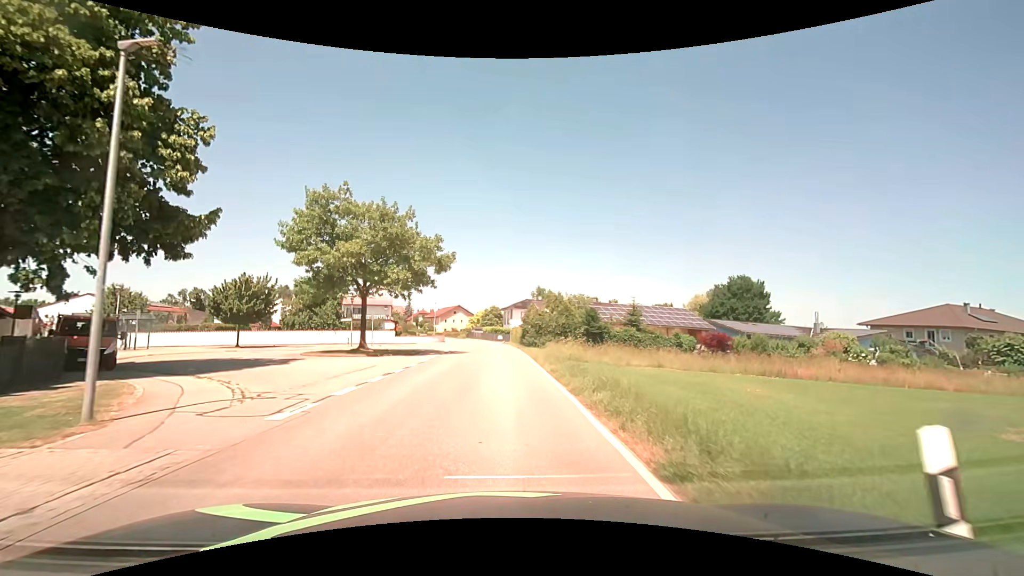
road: secondary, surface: asphalt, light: Day
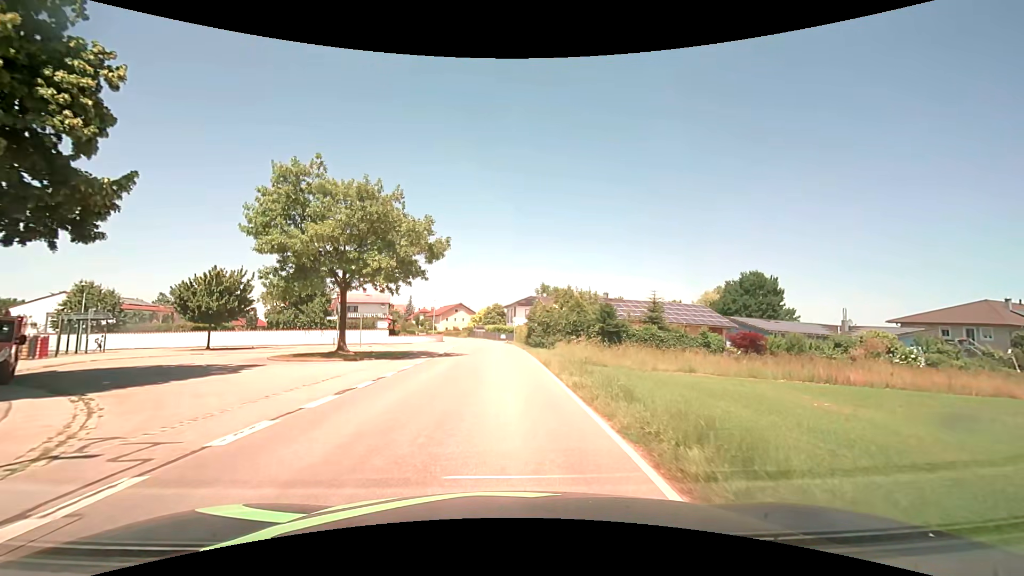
(0.0, +4.6) m; 0°
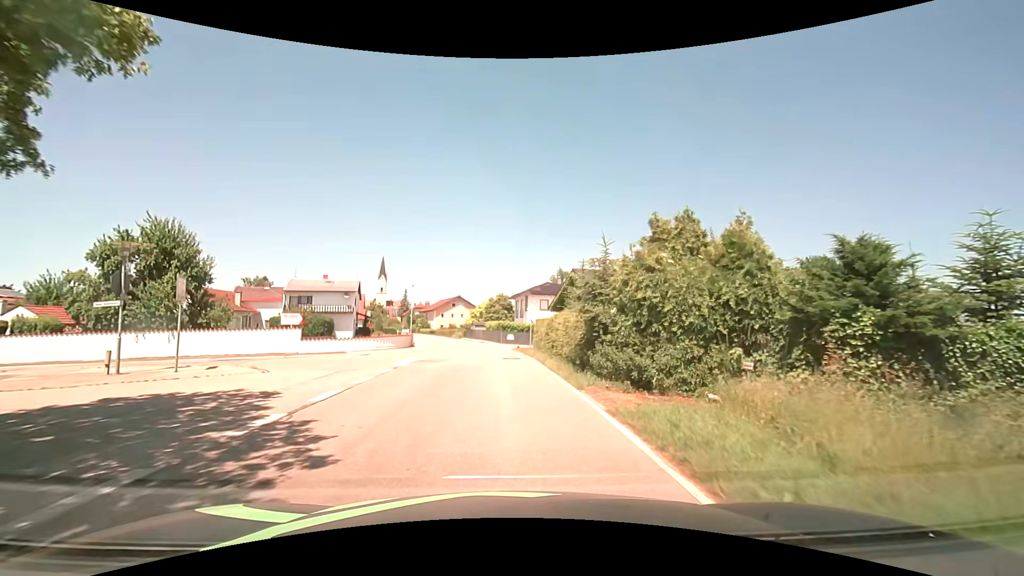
(-0.2, +23.6) m; -1°
(0, +10) (0, +20) (-1, +30) (-2, +40) (-3, +50) (-5, +60) (-8, +69) (-10, +79) (-13, +89) (-16, +98) m
